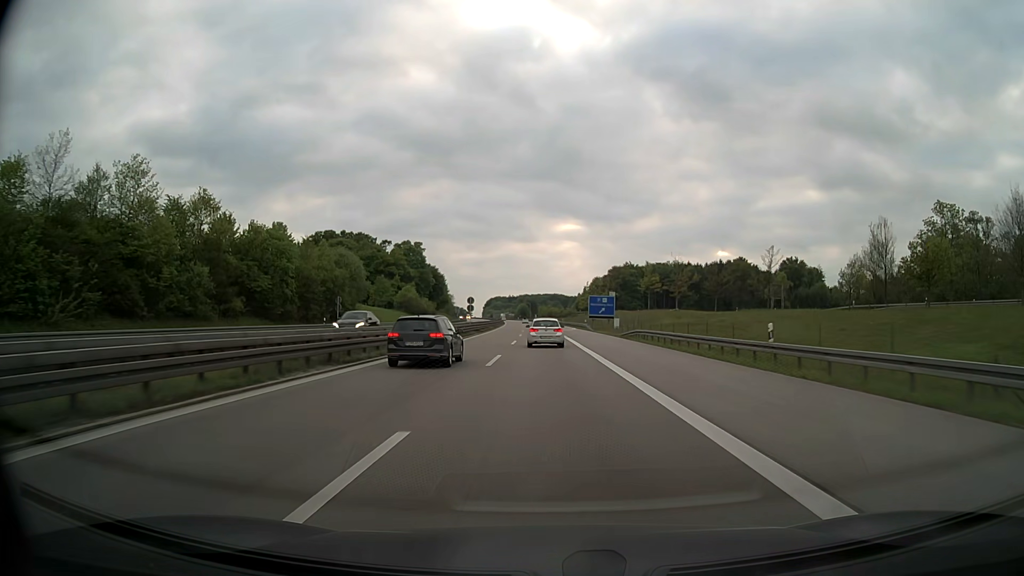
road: motorway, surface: asphalt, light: Day
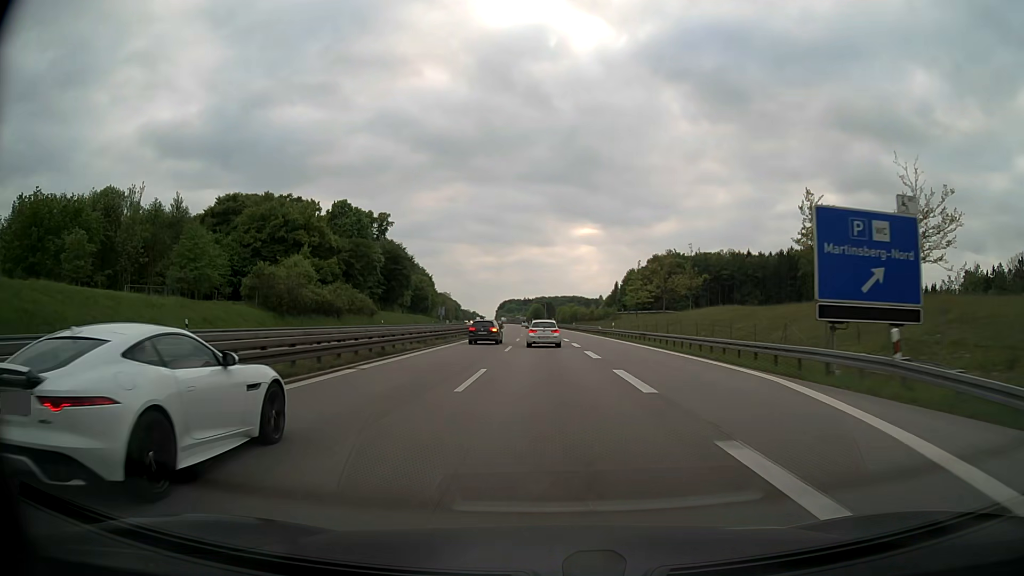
(-1.1, +79.5) m; -2°
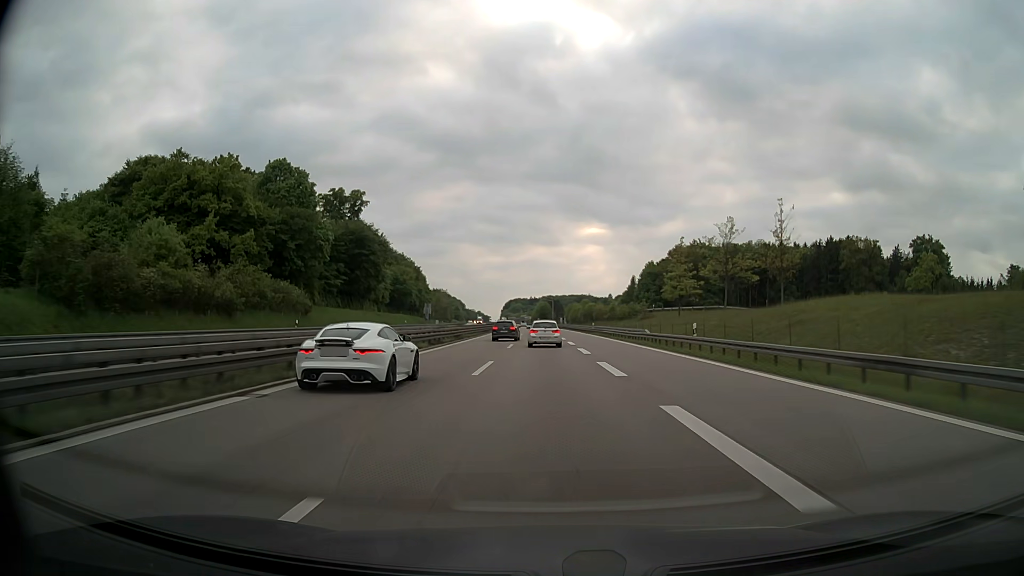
(-0.1, +32.3) m; 0°
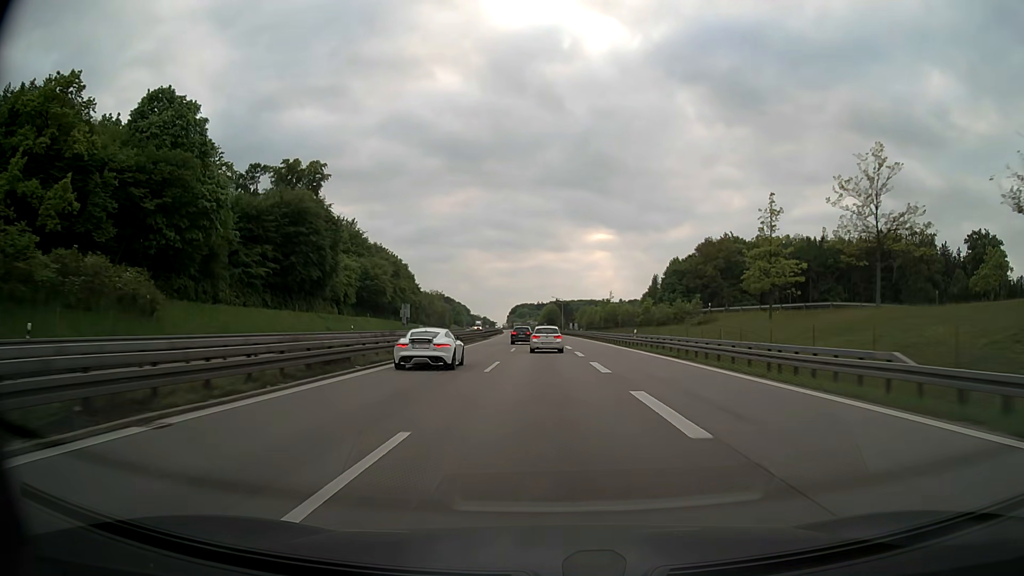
(-0.2, +32.8) m; -1°
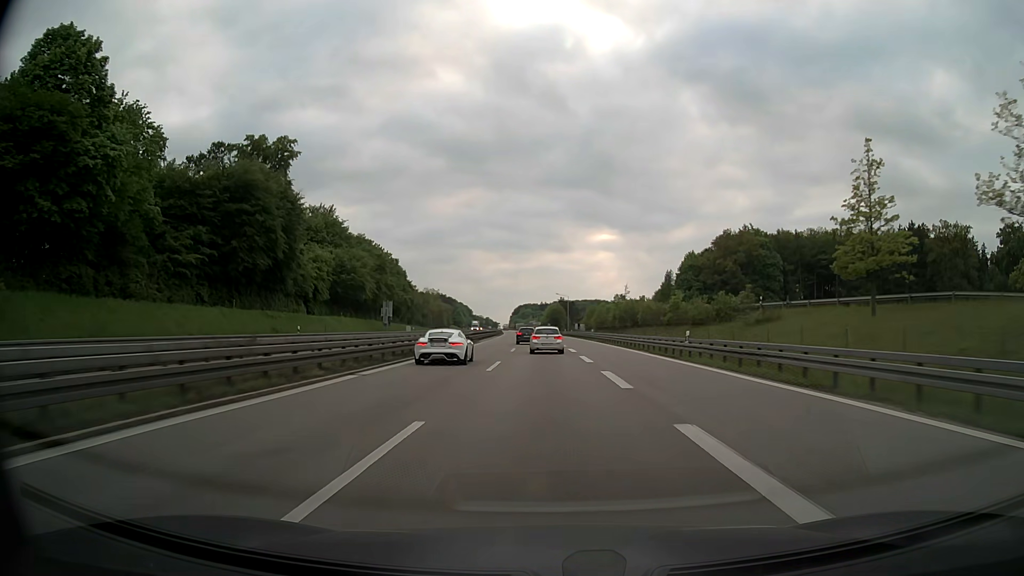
(0.0, +17.2) m; 0°
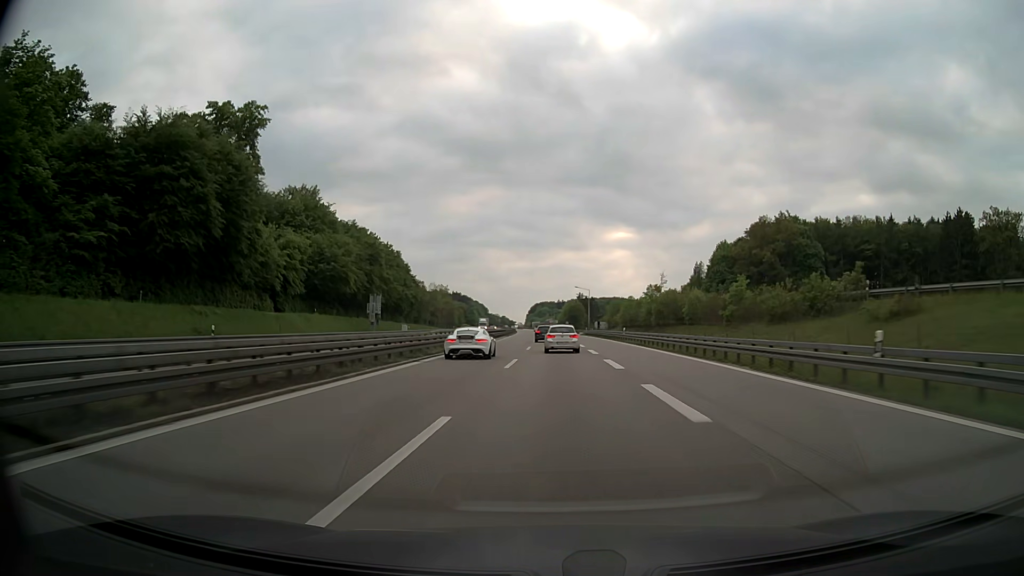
(-0.1, +17.9) m; -1°
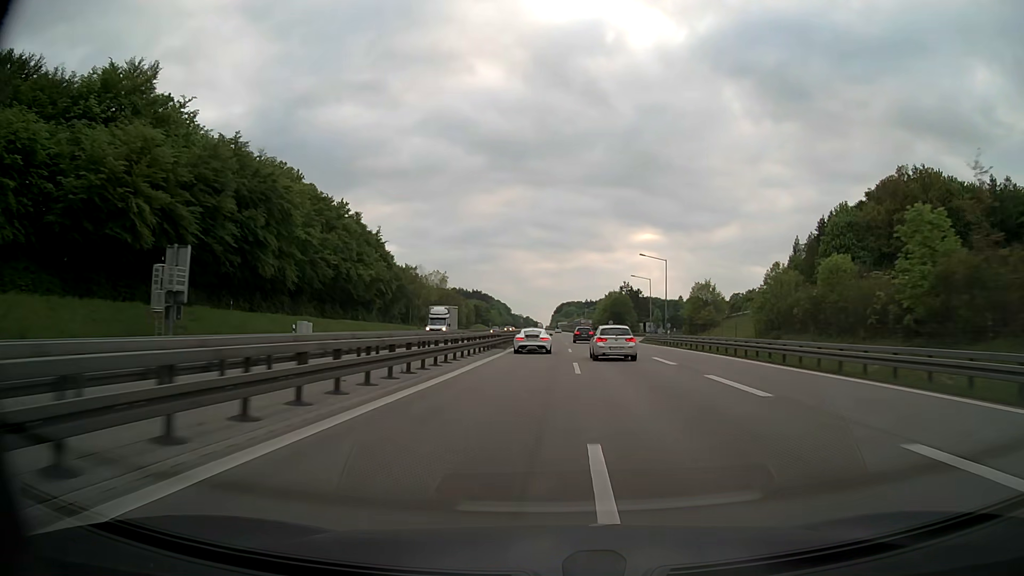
(-1.5, +57.1) m; -2°
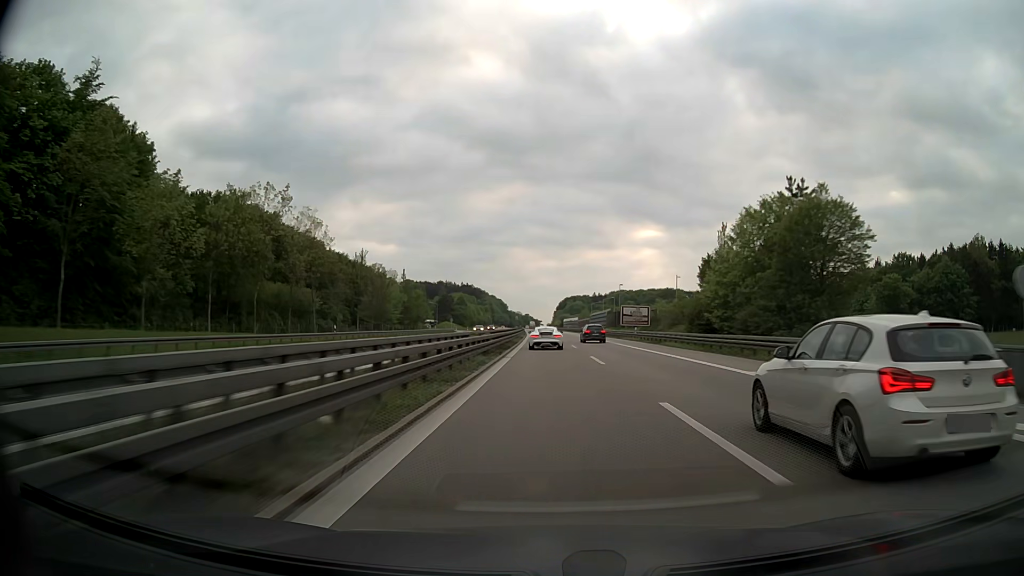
(+0.3, +105.3) m; 0°
(0, +10) (0, +20) (0, +30) (0, +40) (0, +50) (0, +60) (-1, +70) (-1, +80) (-1, +90) (-1, +100) m
